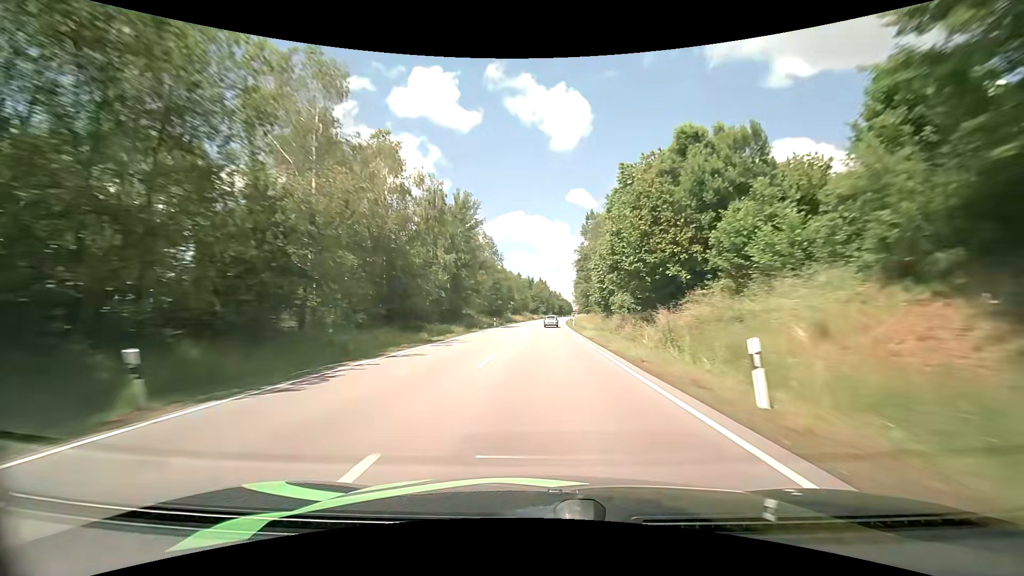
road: primary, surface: asphalt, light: Day
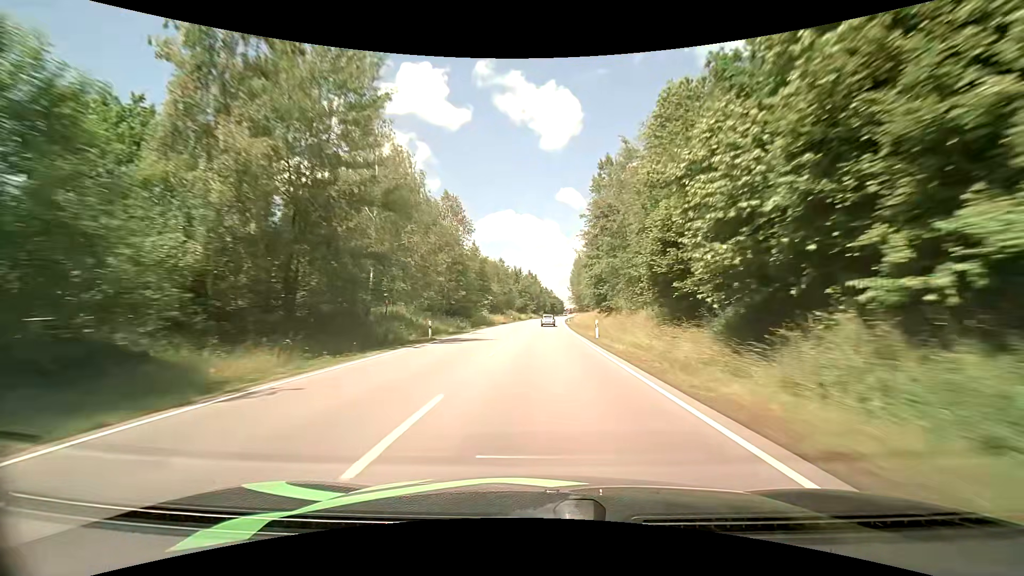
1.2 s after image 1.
(+0.3, +32.0) m; +1°
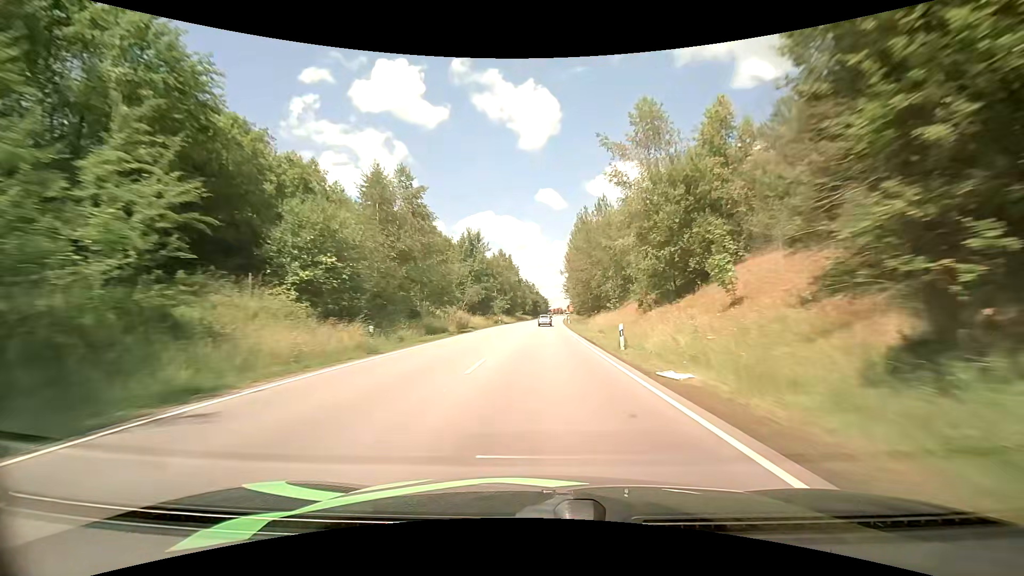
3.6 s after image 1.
(+1.6, +63.4) m; +2°
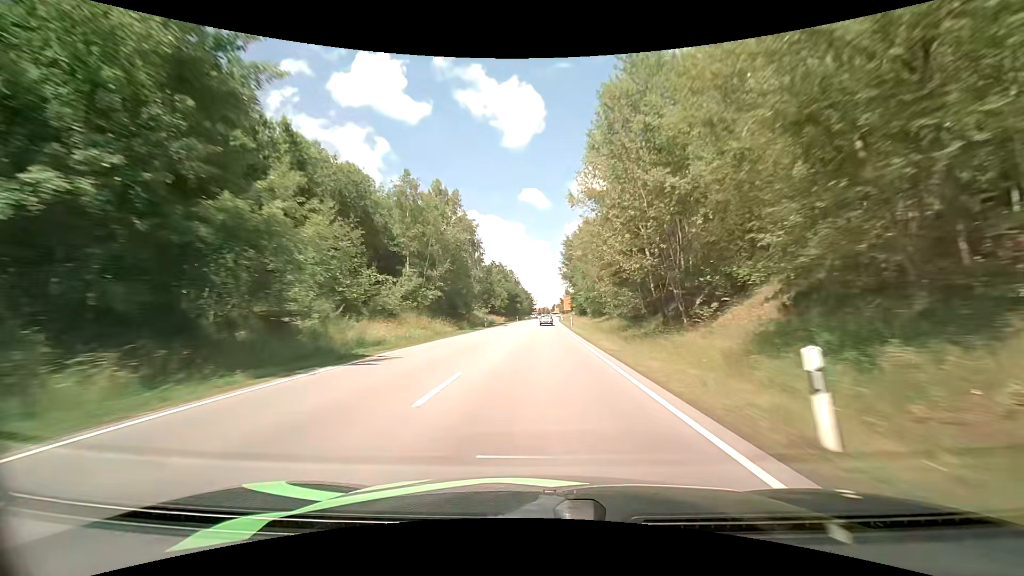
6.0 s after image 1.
(+1.6, +63.0) m; +2°
